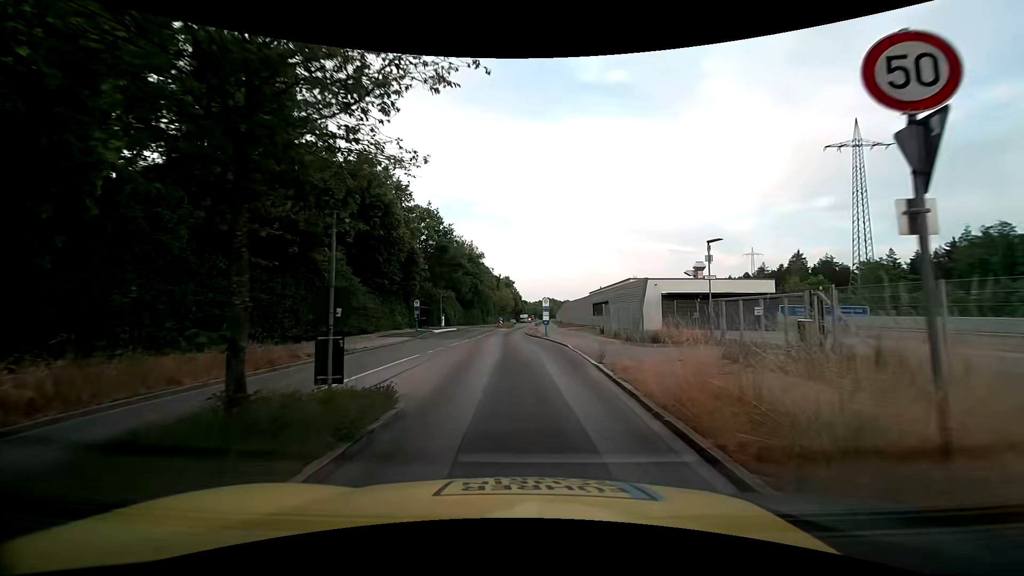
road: tertiary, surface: asphalt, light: Day
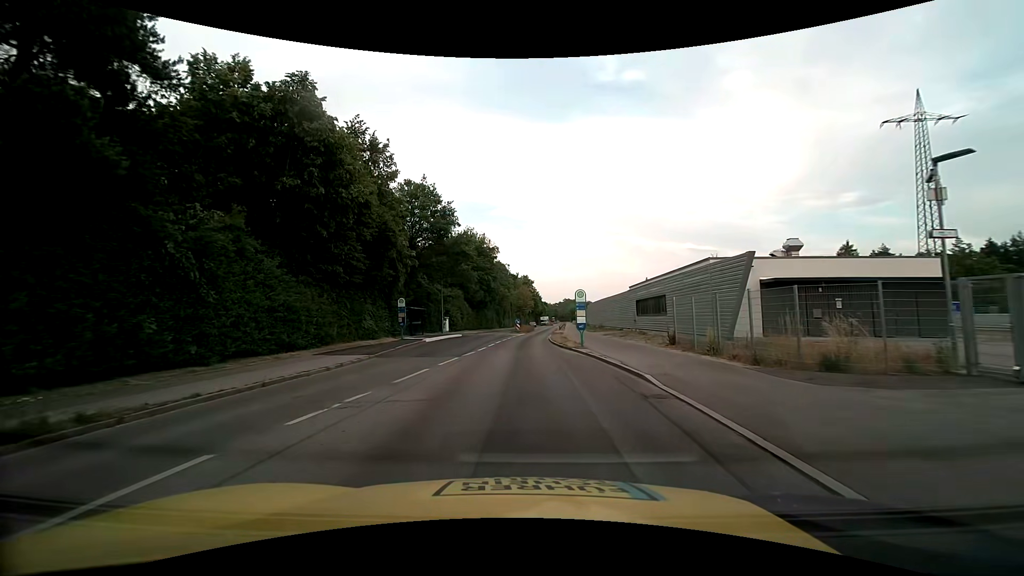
(-0.3, +12.8) m; -3°
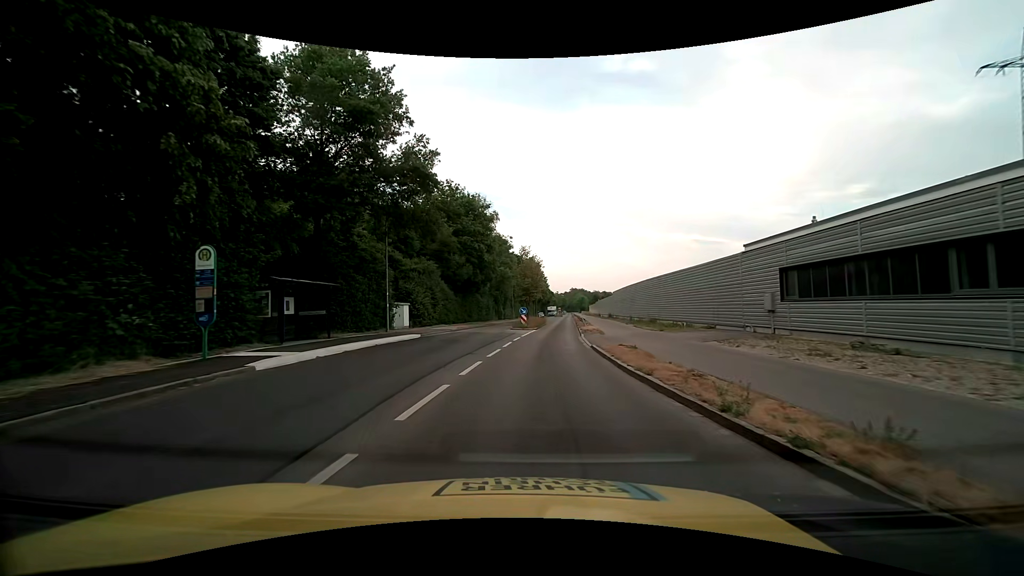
(-0.4, +22.8) m; 0°
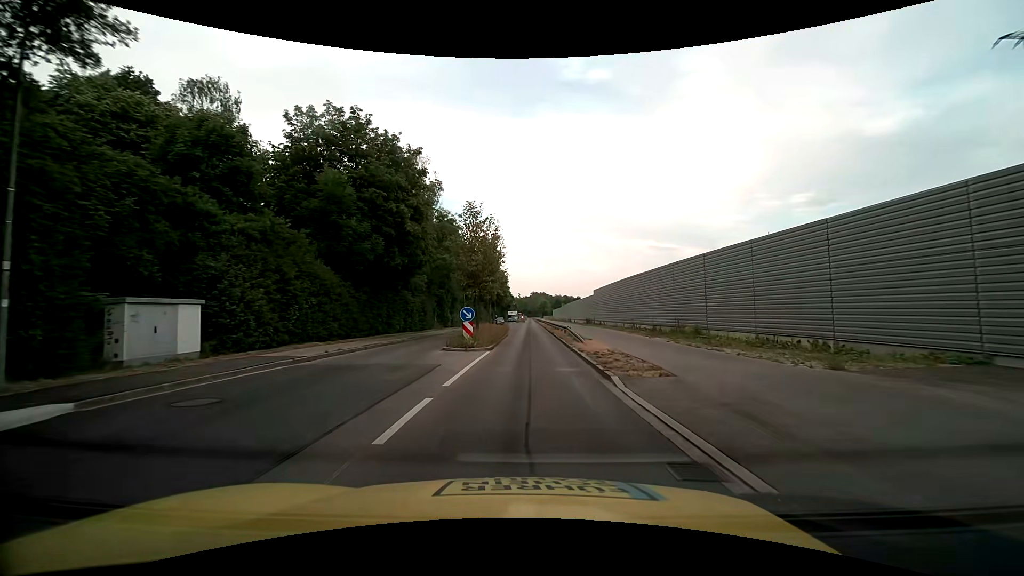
(+0.4, +18.7) m; +5°
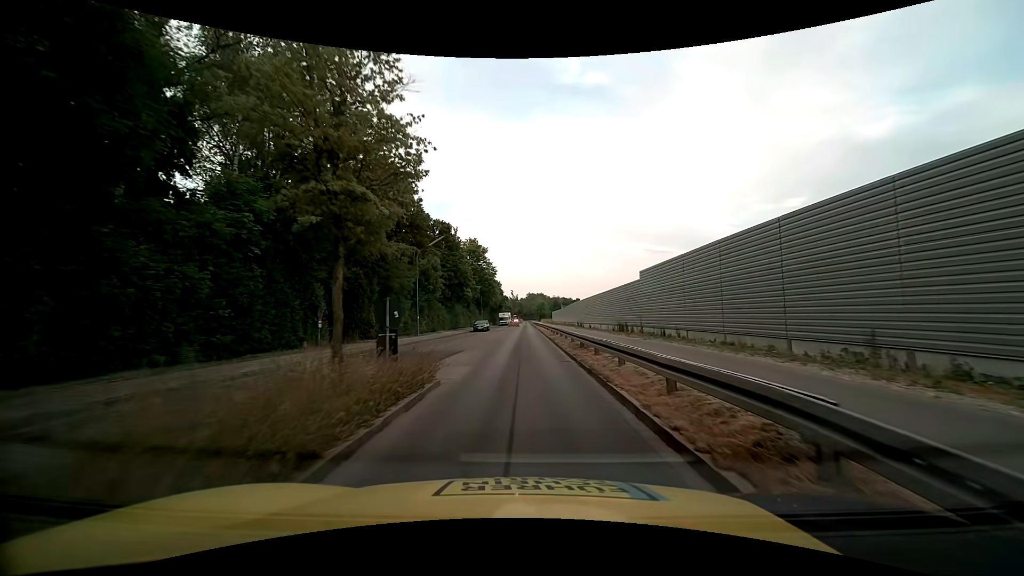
(+0.3, +27.0) m; 0°
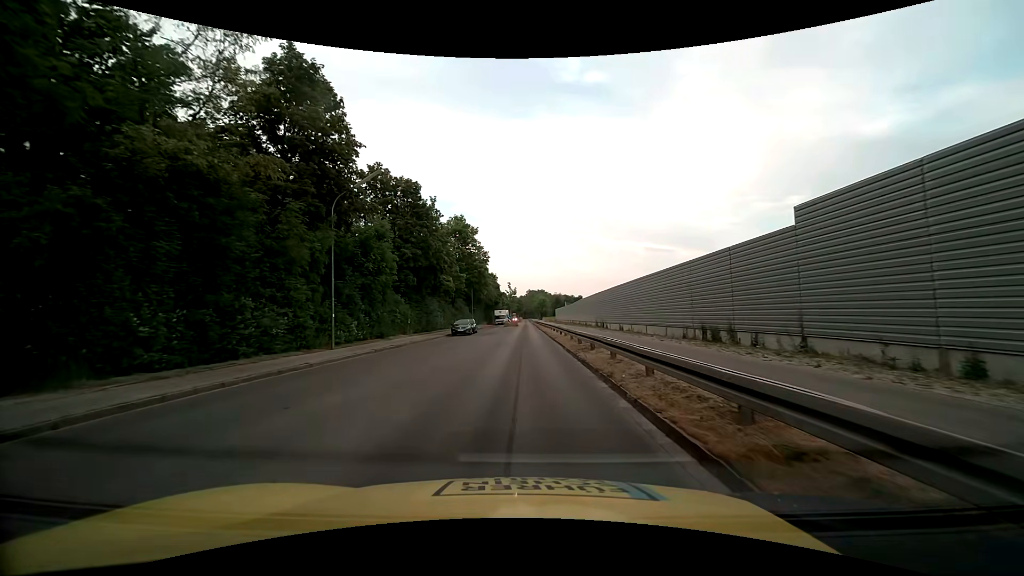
(-0.1, +18.7) m; 0°
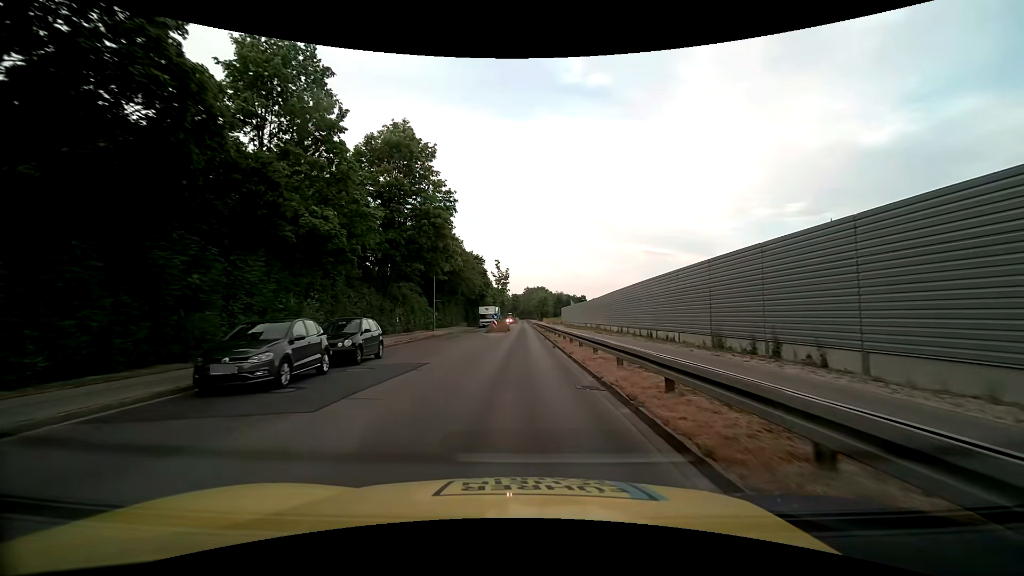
(0.0, +33.7) m; 0°
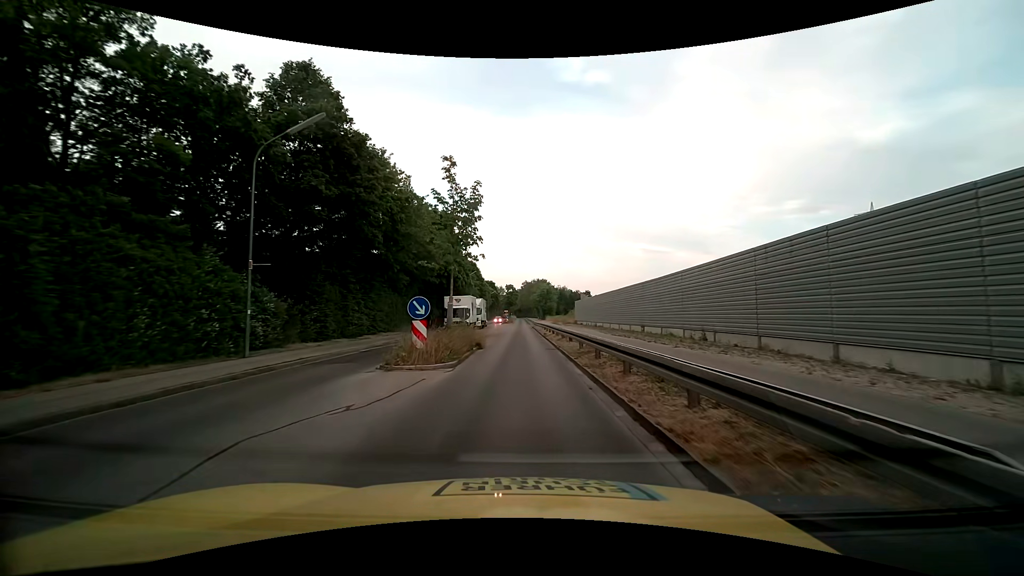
(0.0, +33.6) m; 0°
(0, +10) (0, +20) (0, +30) (0, +40) (0, +50) (0, +60) (0, +70) (-1, +80) (-1, +90) (-1, +100) m
